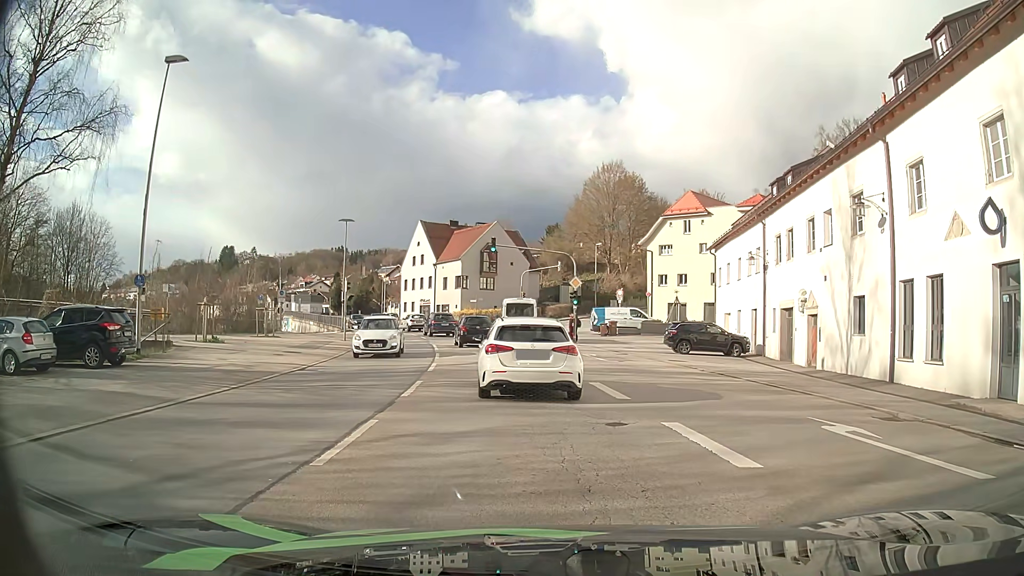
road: primary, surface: asphalt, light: Day
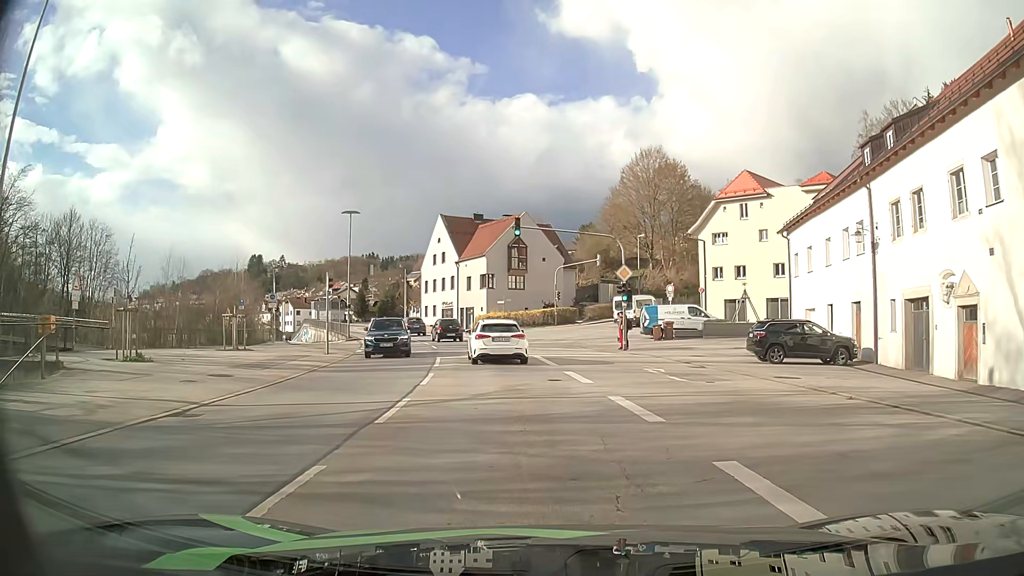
(-0.5, +9.3) m; -5°
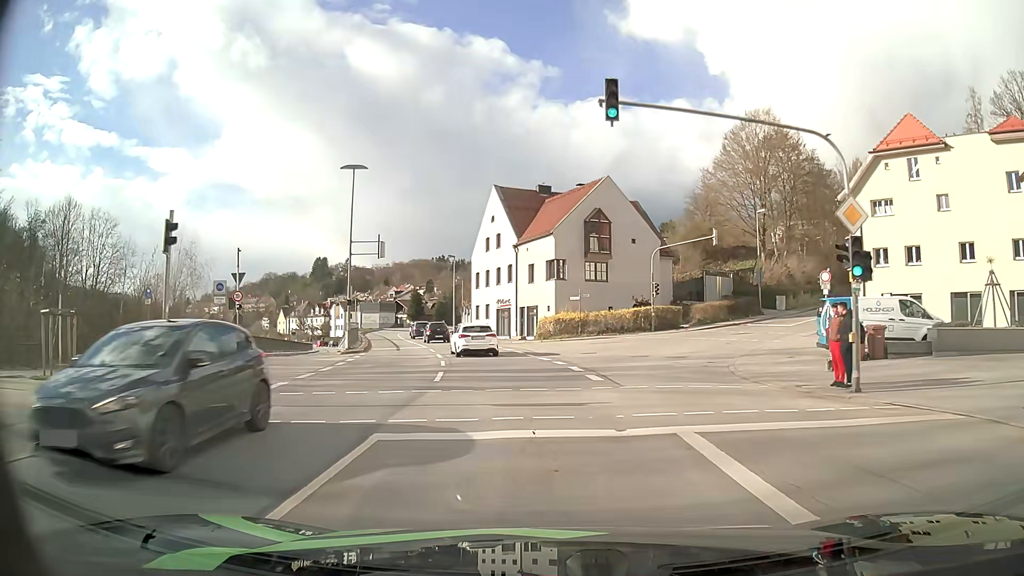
(-1.1, +18.5) m; -6°
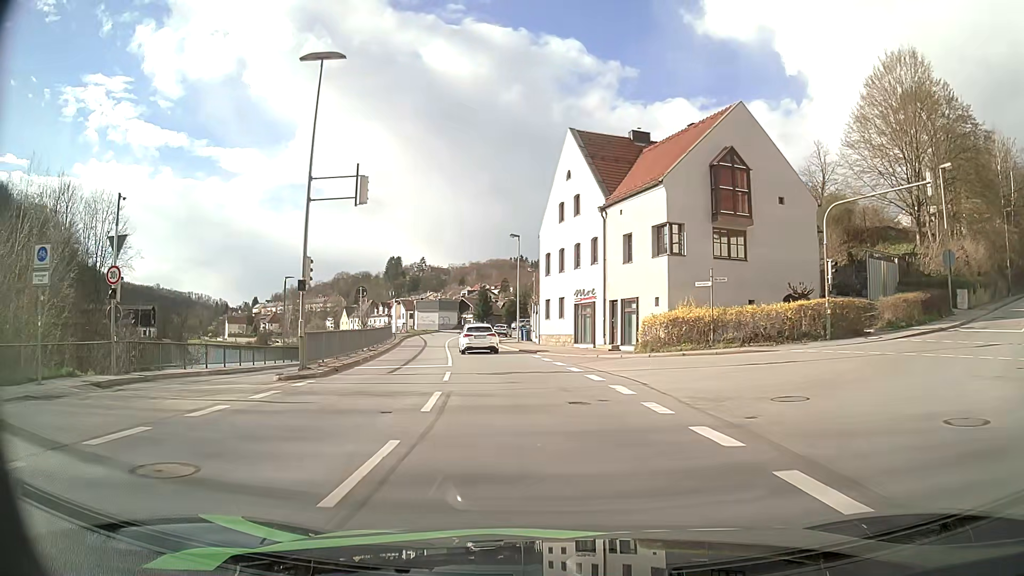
(-1.1, +17.3) m; -7°
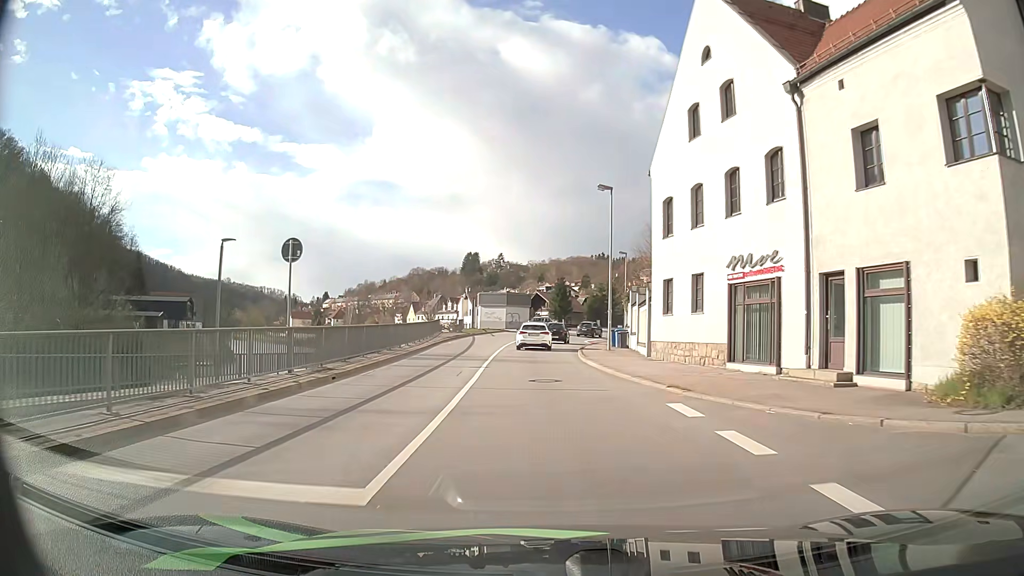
(-1.1, +18.3) m; -7°
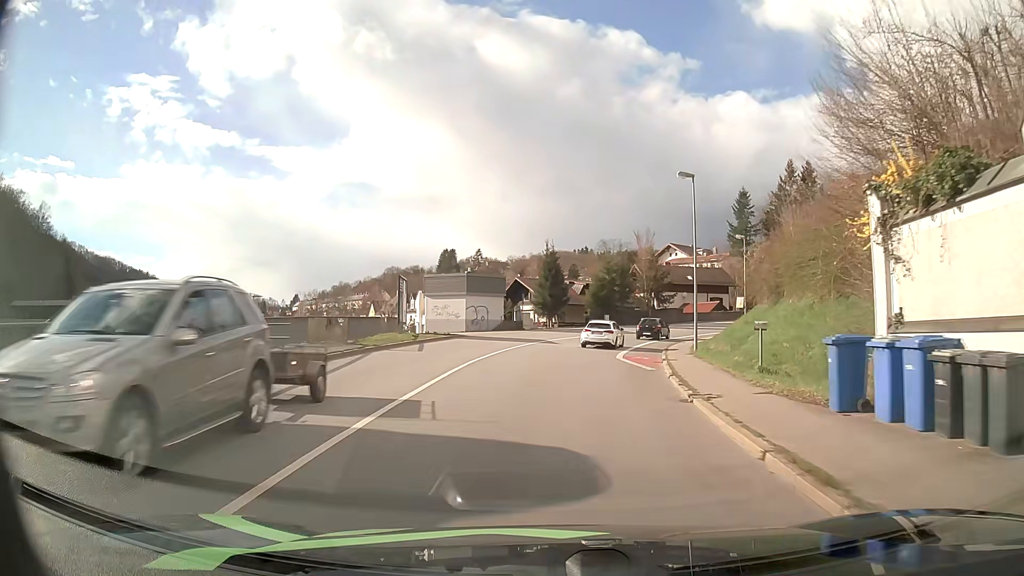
(-0.4, +32.5) m; +2°
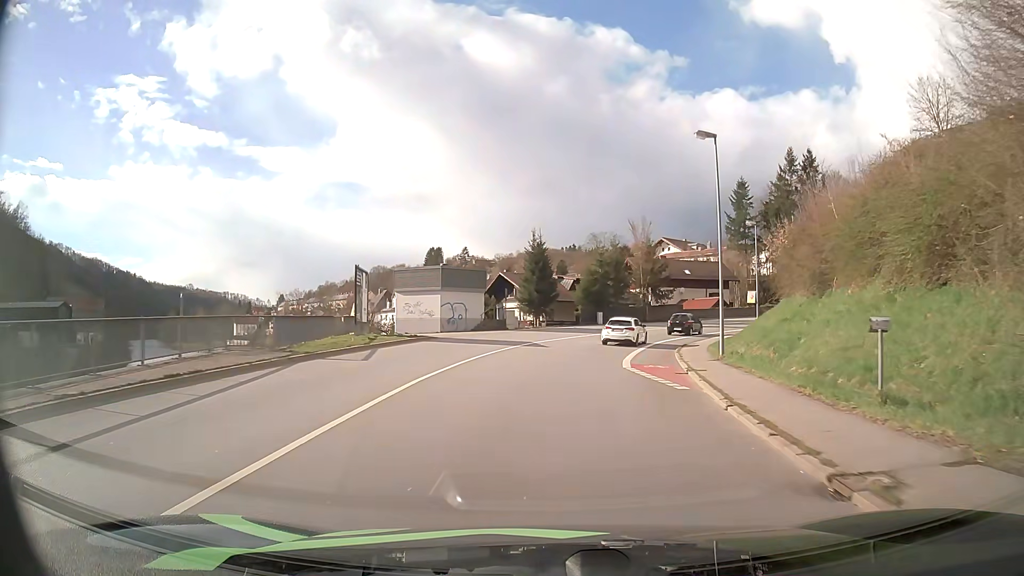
(0.0, +6.7) m; +1°
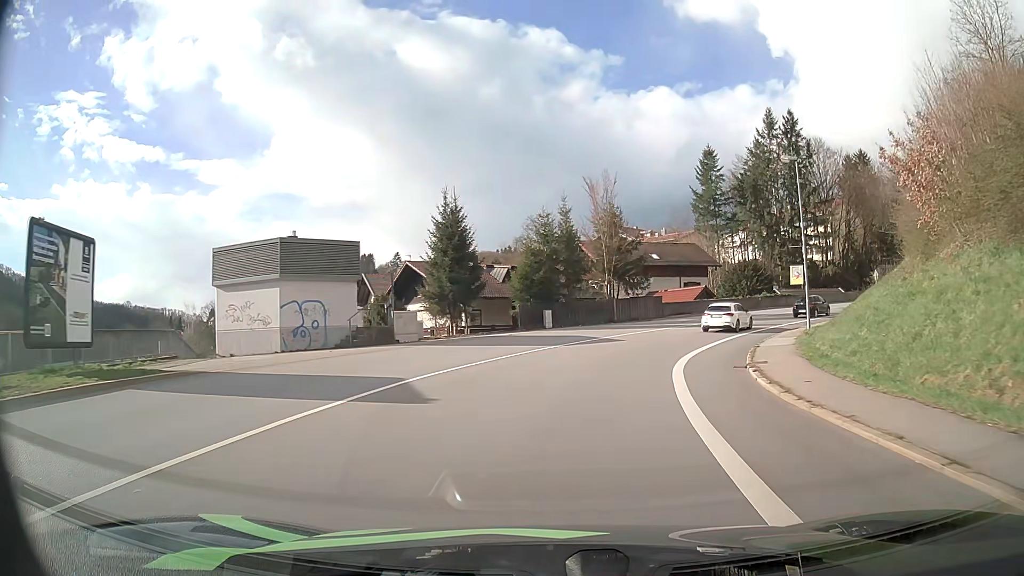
(+0.7, +20.1) m; +5°
